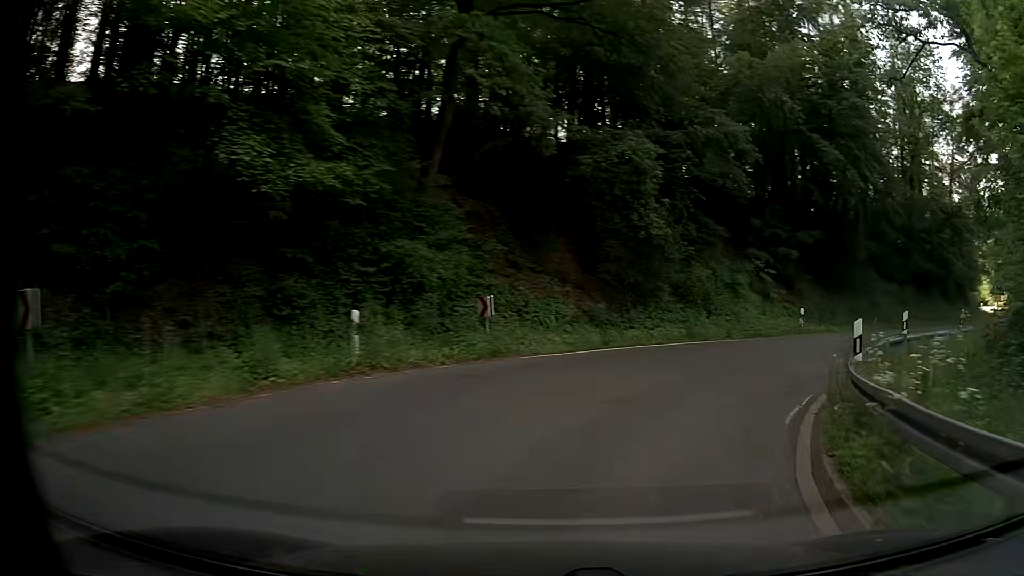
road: secondary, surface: asphalt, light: Day
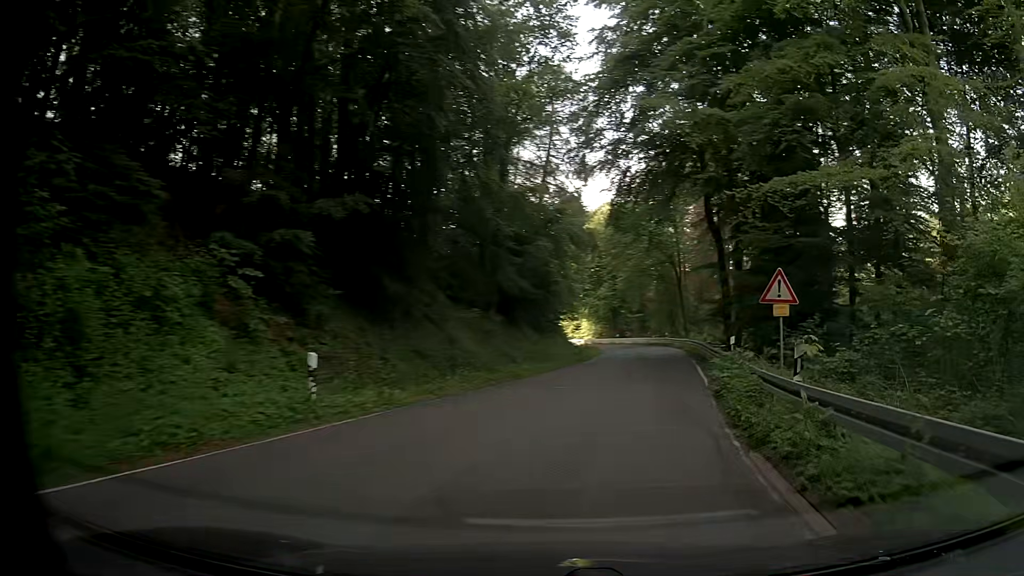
(+5.5, +16.5) m; +39°
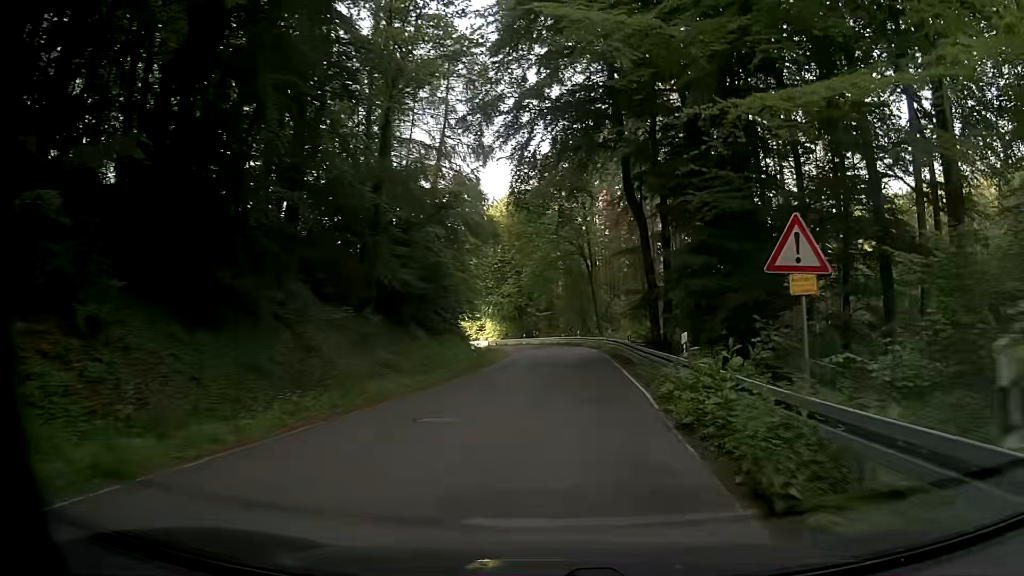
(+0.6, +6.4) m; +9°
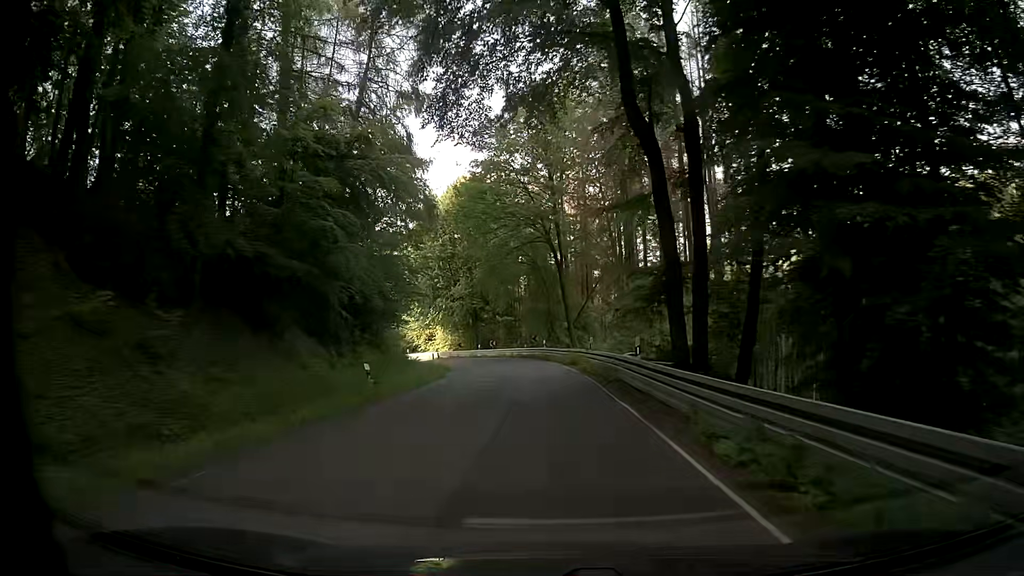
(+0.6, +13.9) m; +4°
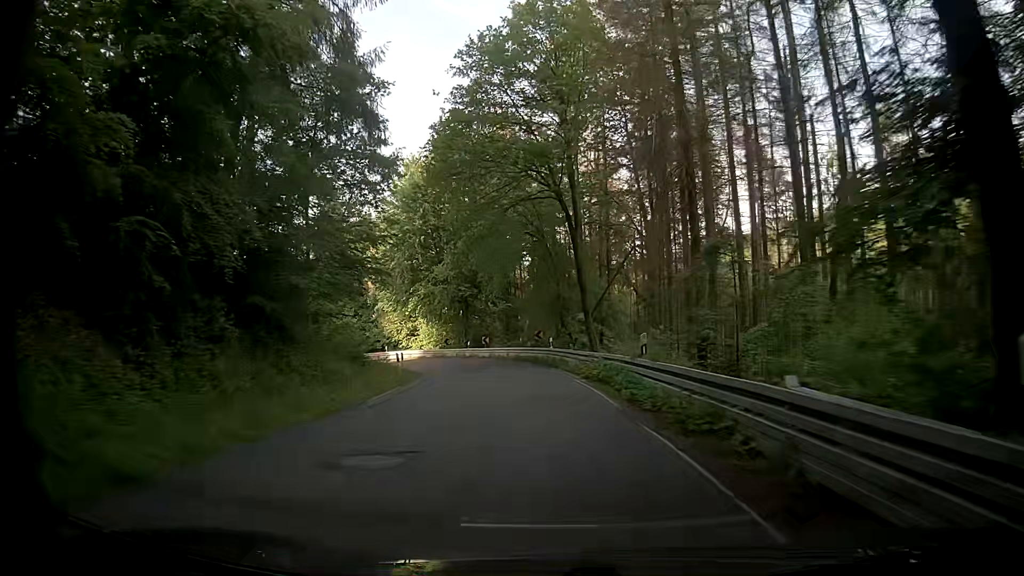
(-0.1, +14.5) m; 0°
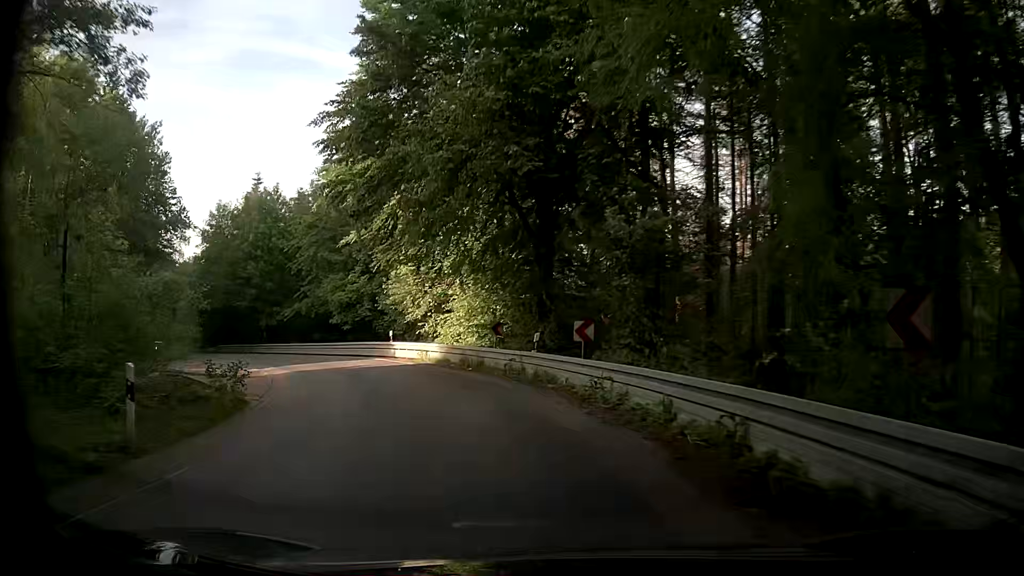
(-2.2, +35.4) m; -10°
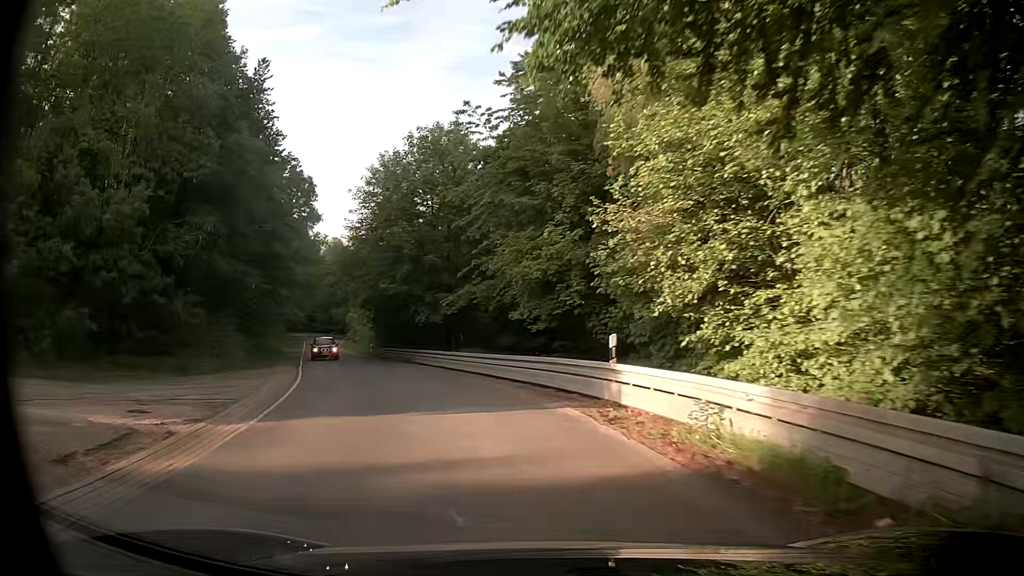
(-3.4, +20.4) m; -19°
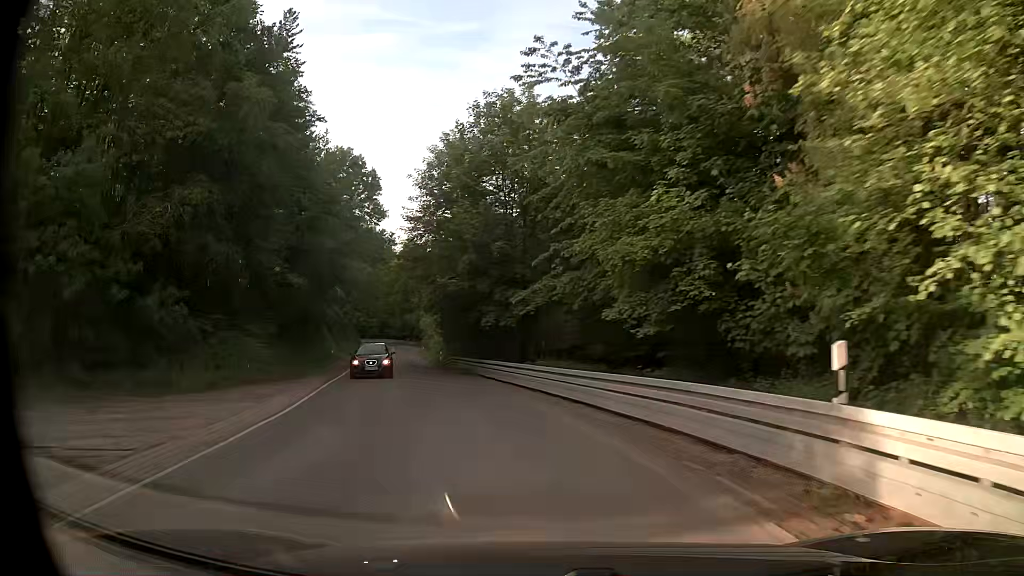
(-0.5, +7.2) m; -7°
(-1, +10) (-3, +20) (-5, +29) (-8, +39) (-10, +49) (-13, +58) (-16, +68) (-18, +78) (-21, +87) (-23, +97) m
